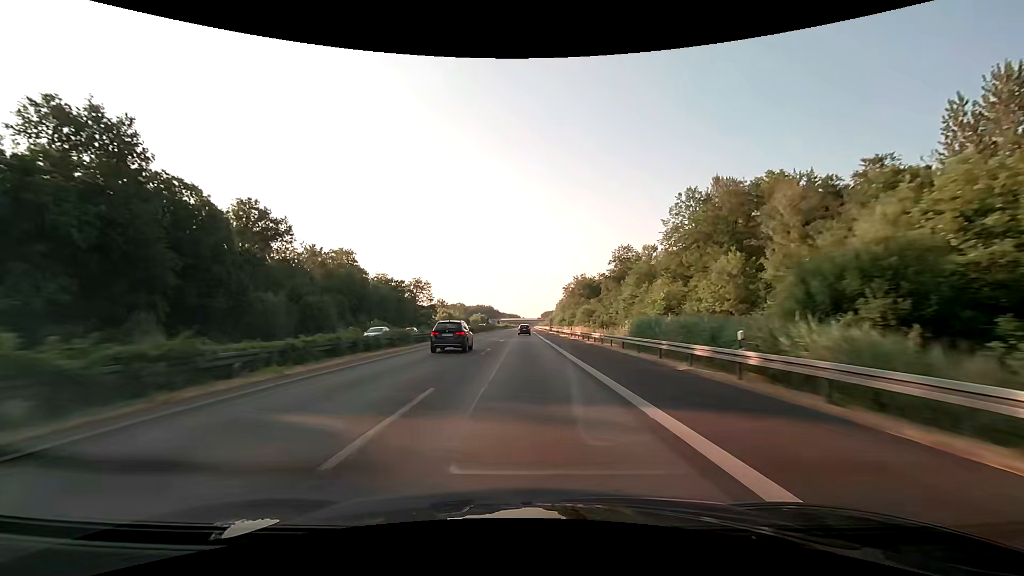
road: motorway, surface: asphalt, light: Day
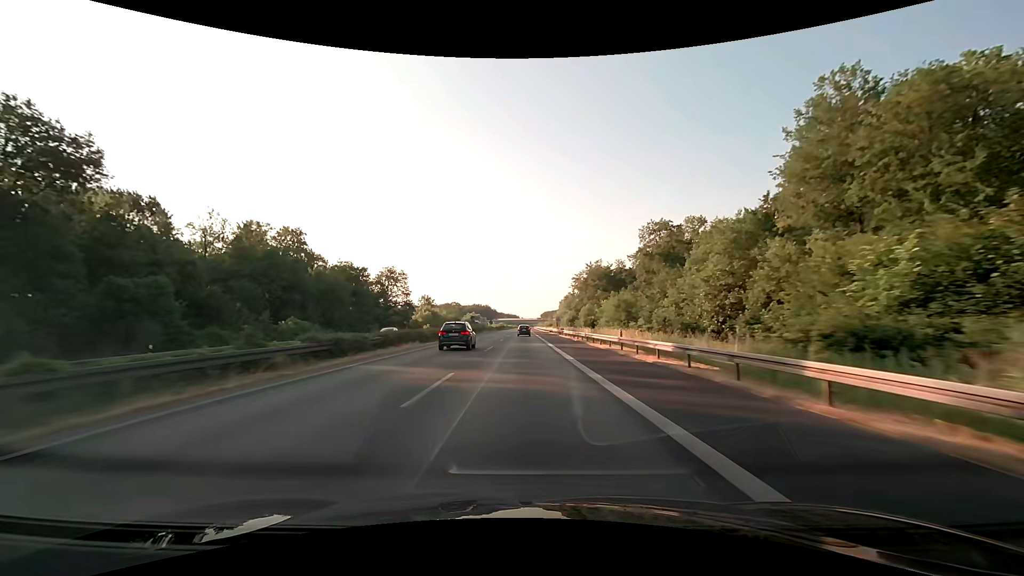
(+0.1, +32.3) m; 0°
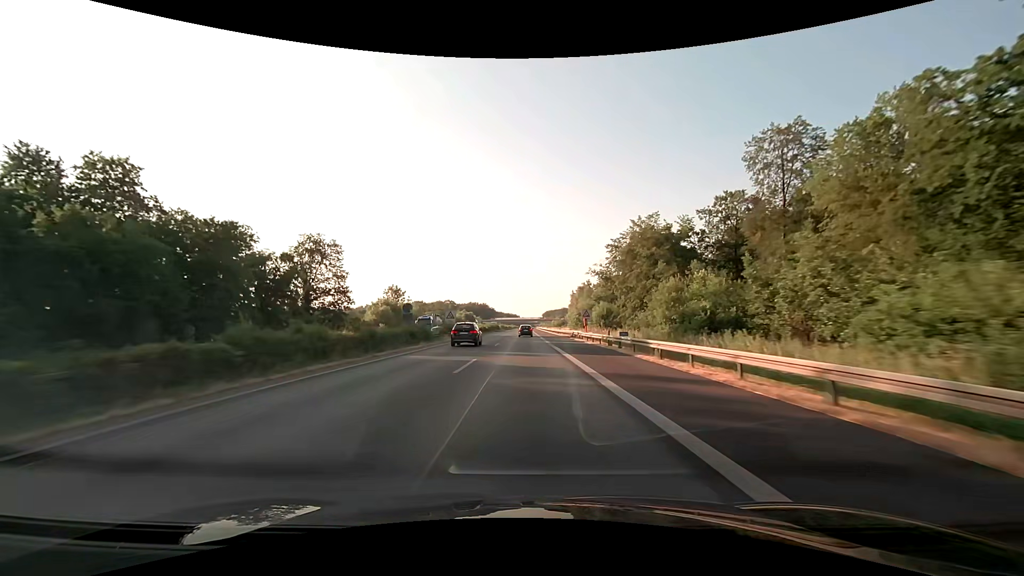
(0.0, +48.4) m; 0°
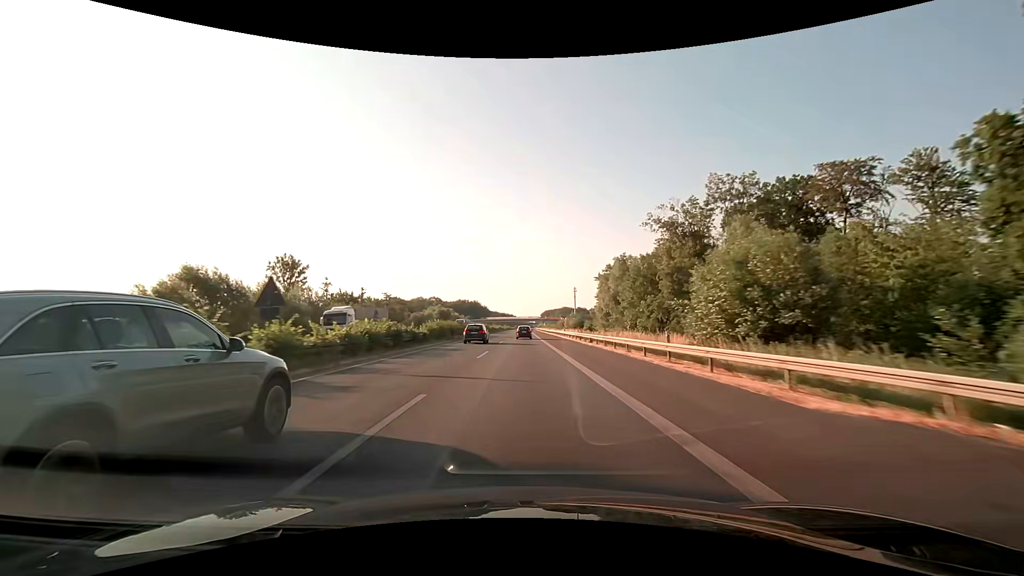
(+0.1, +64.4) m; 0°
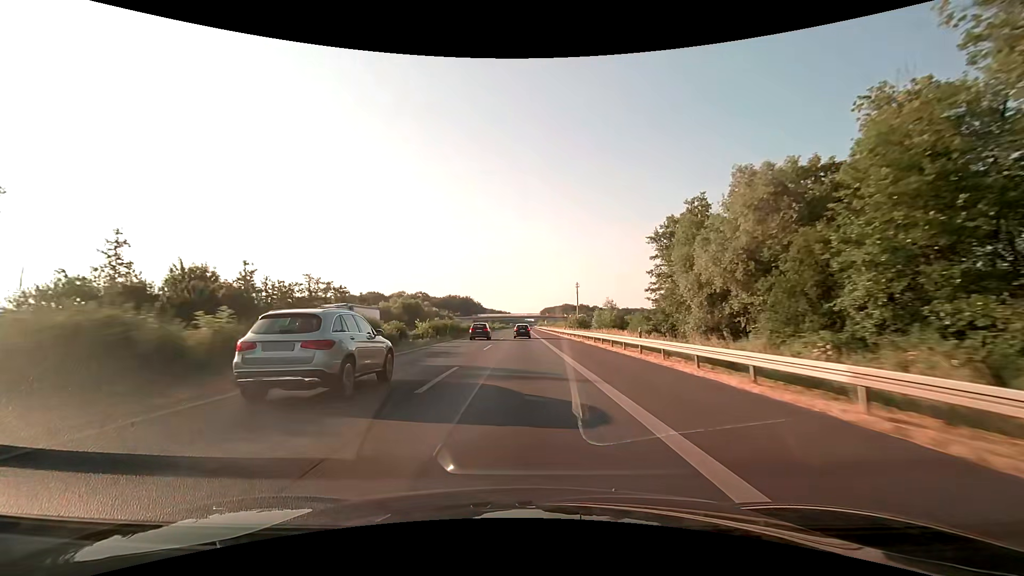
(+0.2, +48.1) m; 0°
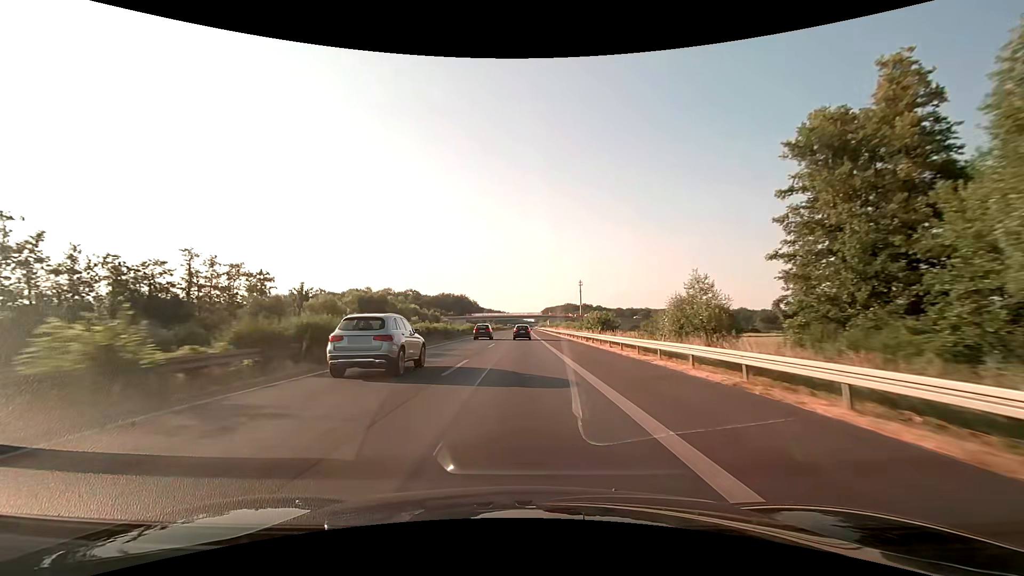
(0.0, +31.8) m; 0°
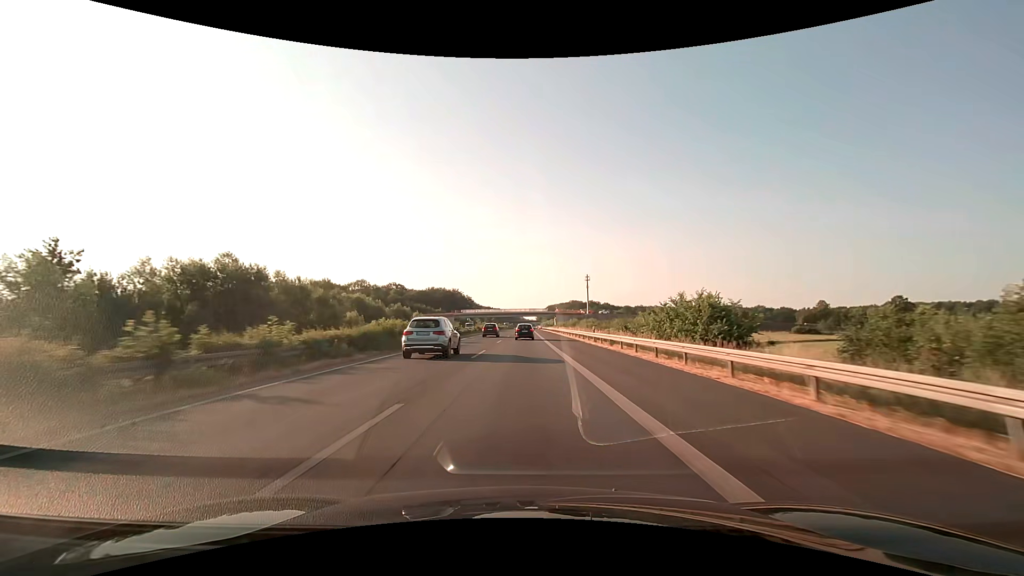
(-0.1, +47.1) m; 0°
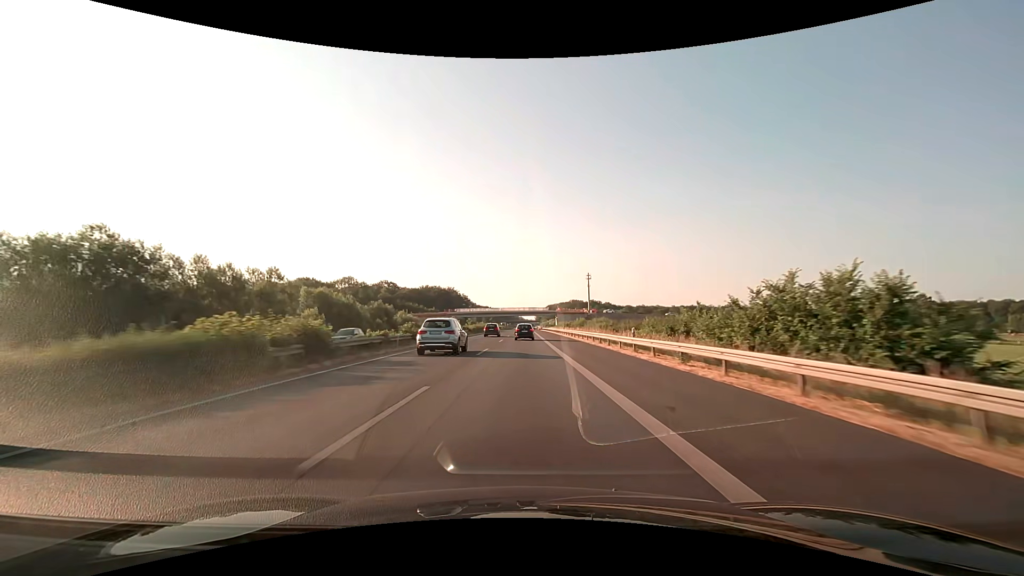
(0.0, +15.6) m; 0°
(0, +10) (0, +20) (0, +30) (0, +40) (0, +50) (0, +60) (0, +70) (0, +80) (0, +90) (+1, +100) m
